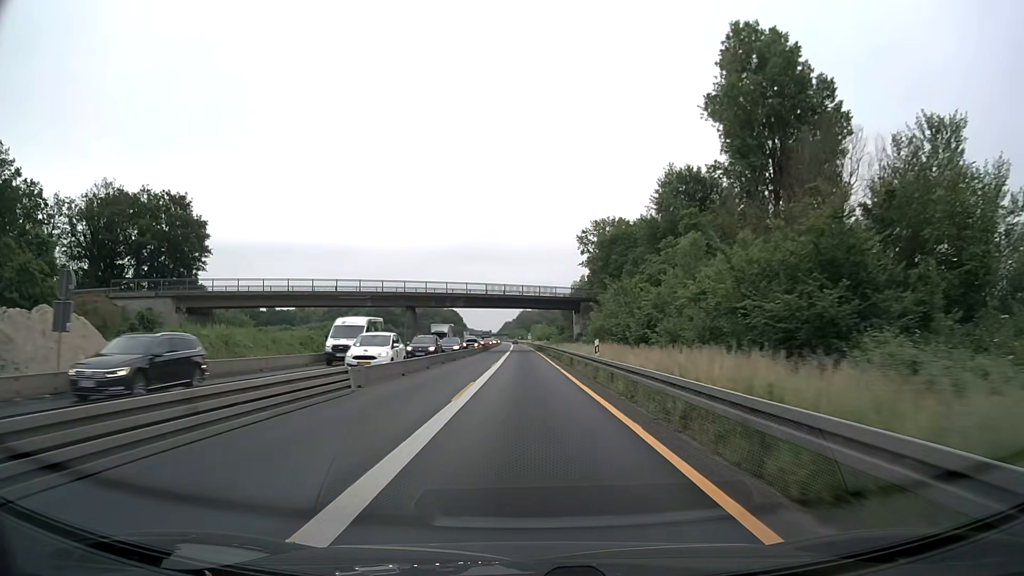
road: motorway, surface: asphalt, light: Day
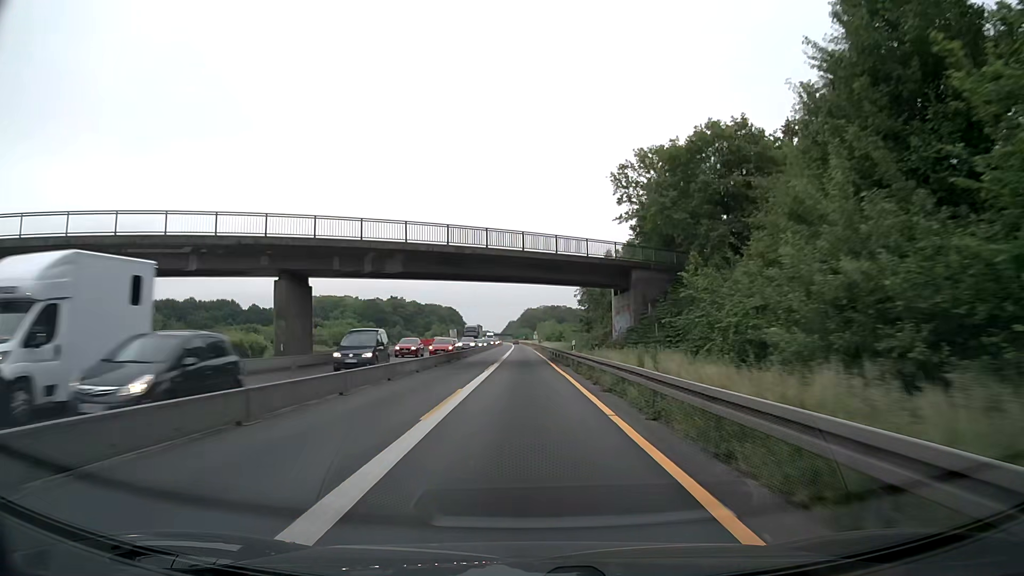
(-0.1, +38.7) m; 0°
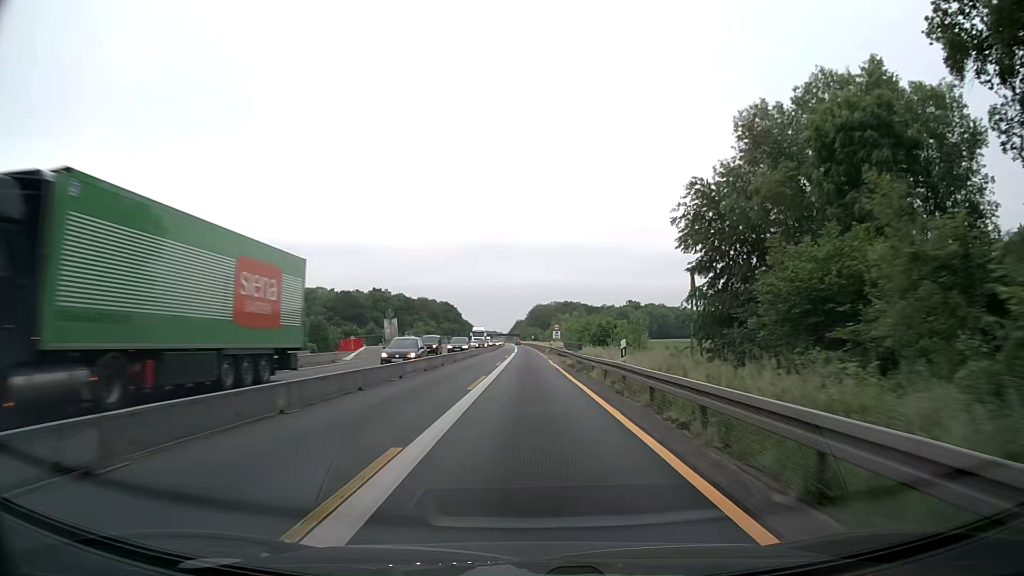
(-0.5, +64.5) m; 0°
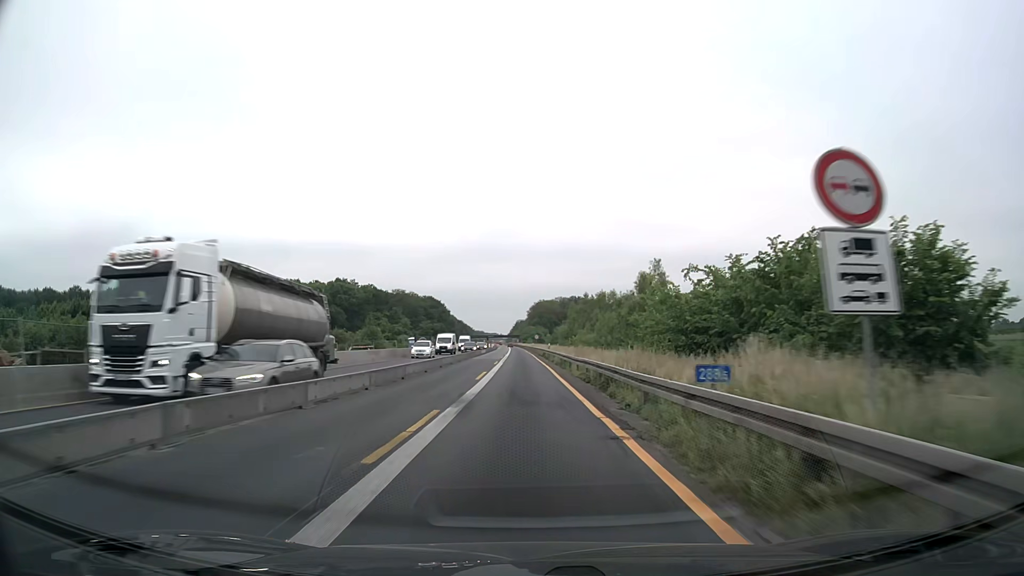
(-0.2, +64.5) m; -1°
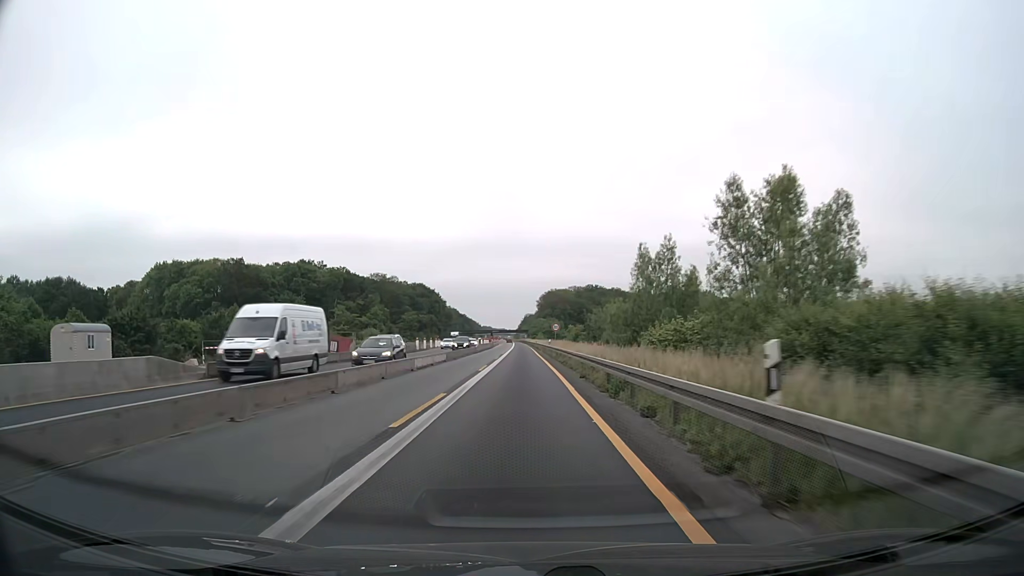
(-0.1, +51.5) m; 0°
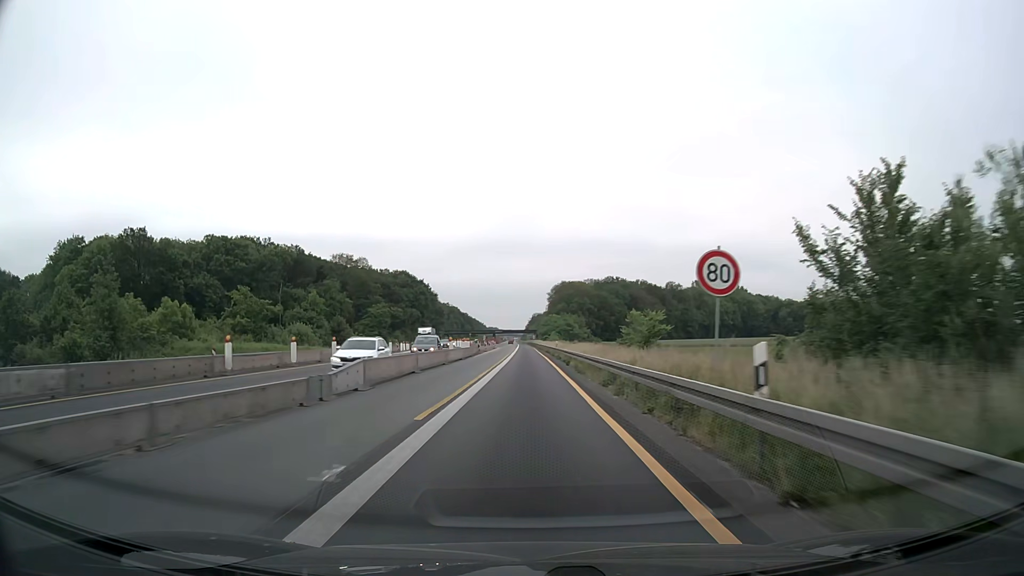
(-0.5, +51.4) m; -1°
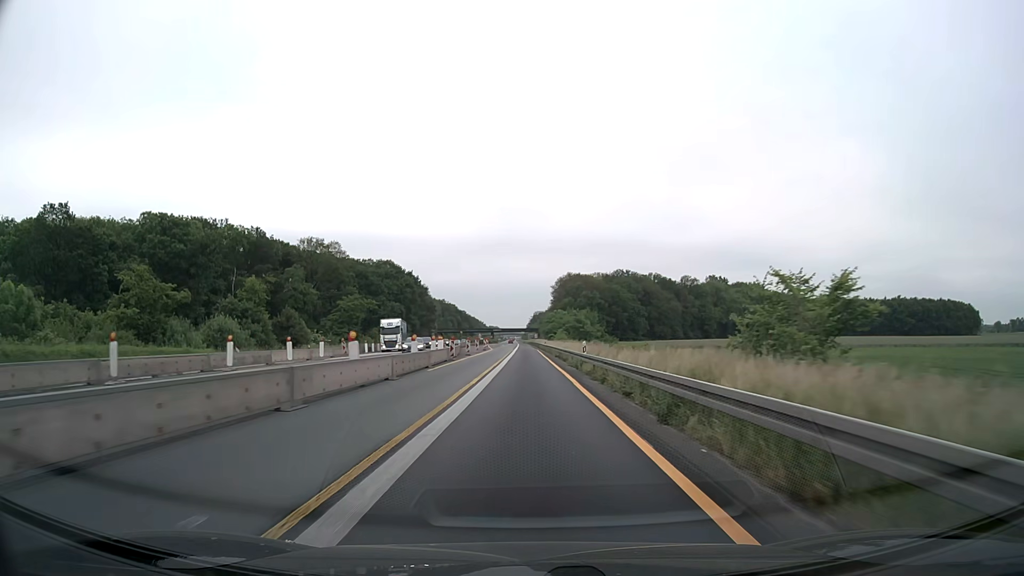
(-0.1, +25.7) m; 0°
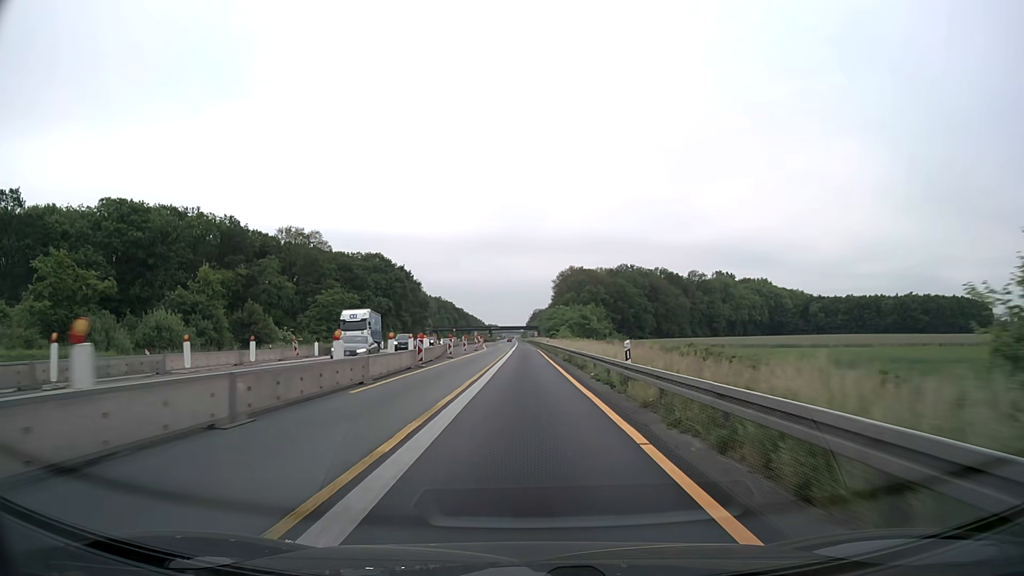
(0.0, +12.8) m; 0°
(0, +10) (0, +20) (0, +30) (0, +40) (0, +50) (-1, +60) (-1, +70) (-1, +80) (-2, +90) (-2, +100) m
